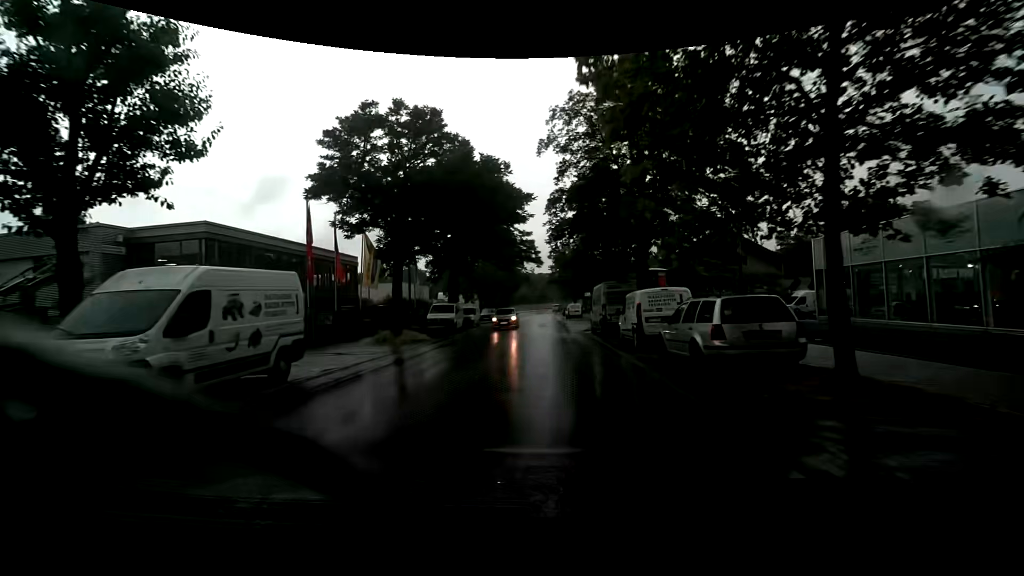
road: unclassified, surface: asphalt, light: Day
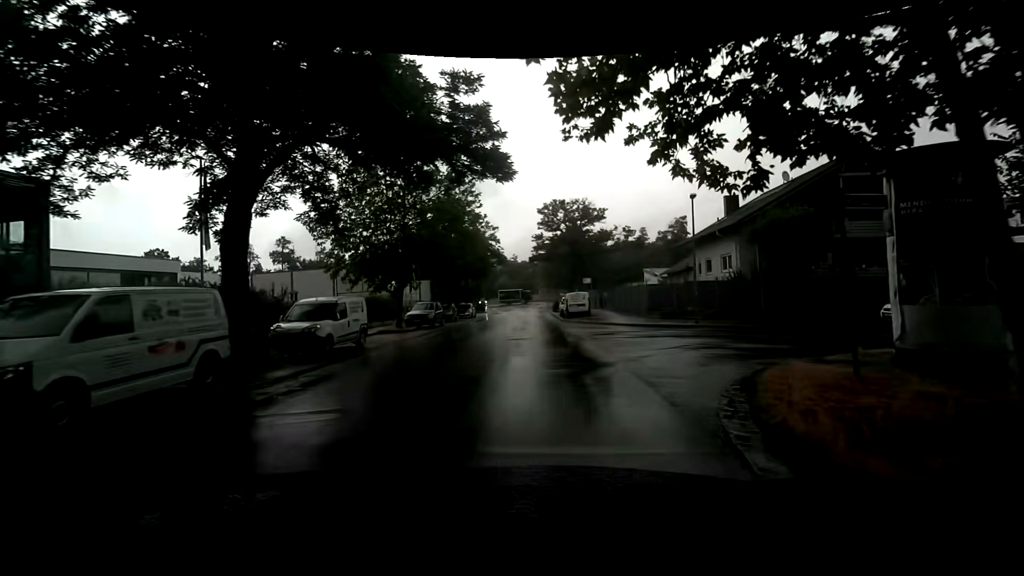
(+0.3, +25.1) m; +2°
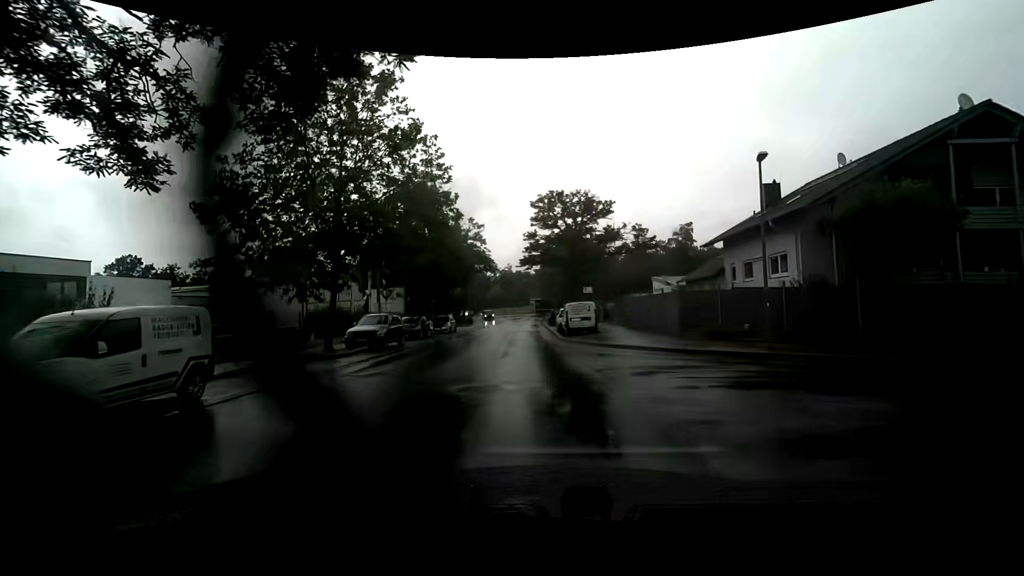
(+0.2, +8.3) m; -1°
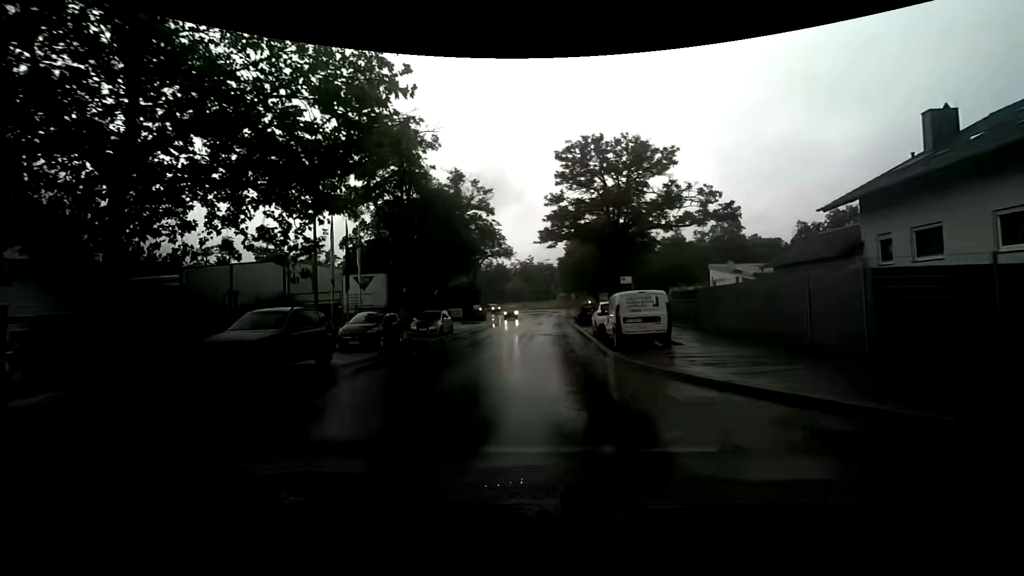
(+0.1, +11.7) m; -1°
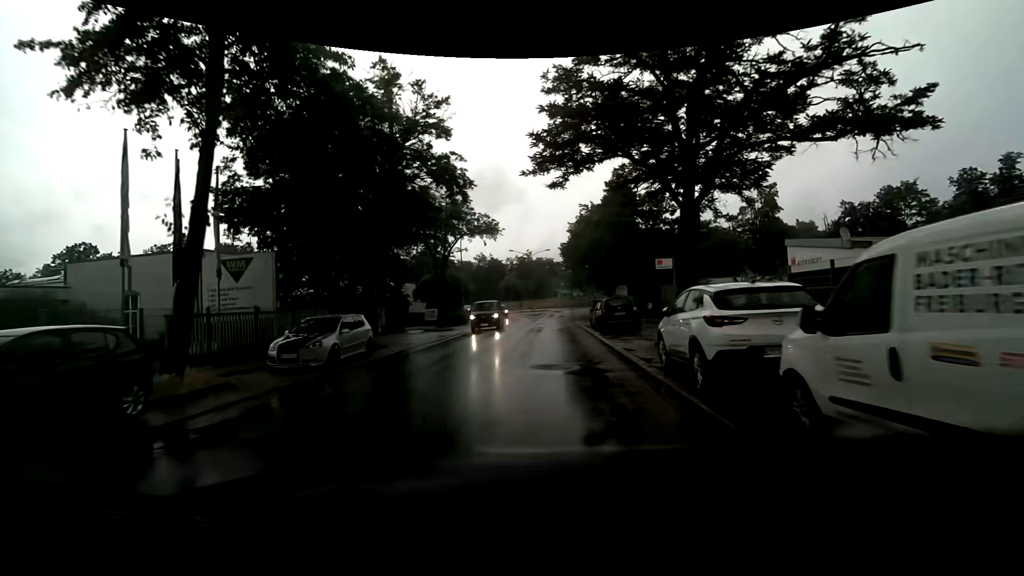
(+0.1, +14.7) m; 0°
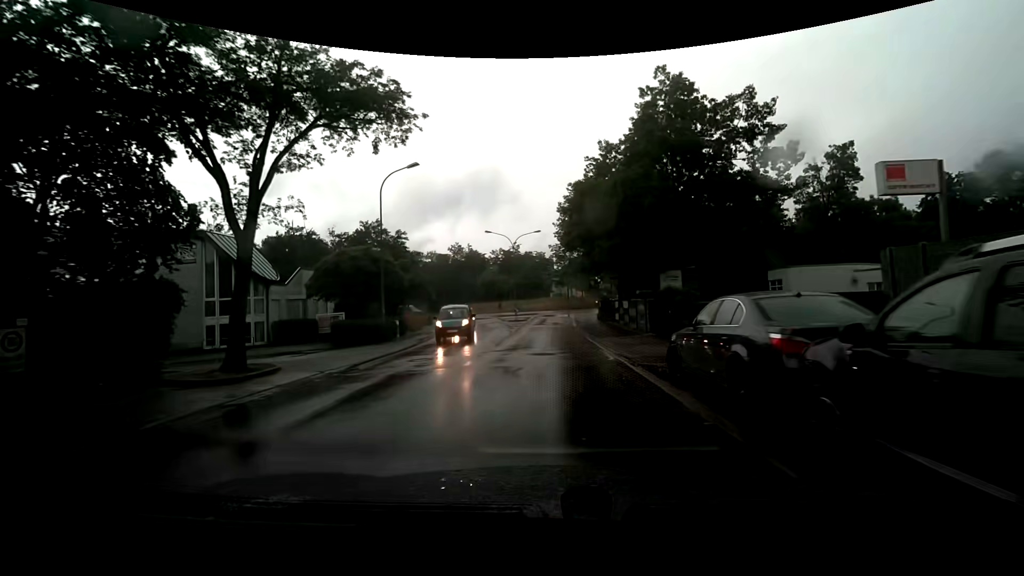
(+0.2, +21.5) m; 0°
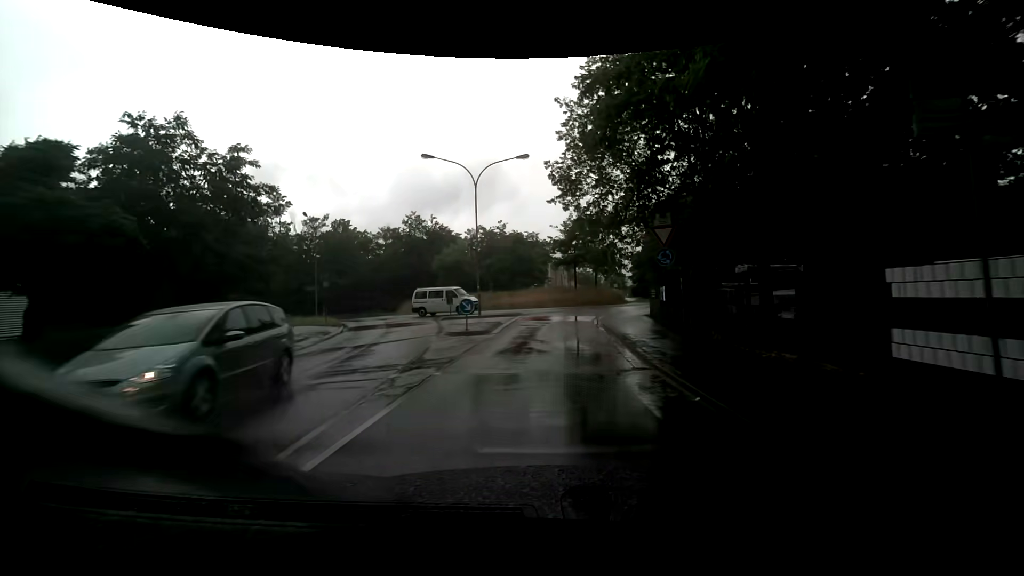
(+0.5, +28.1) m; +1°
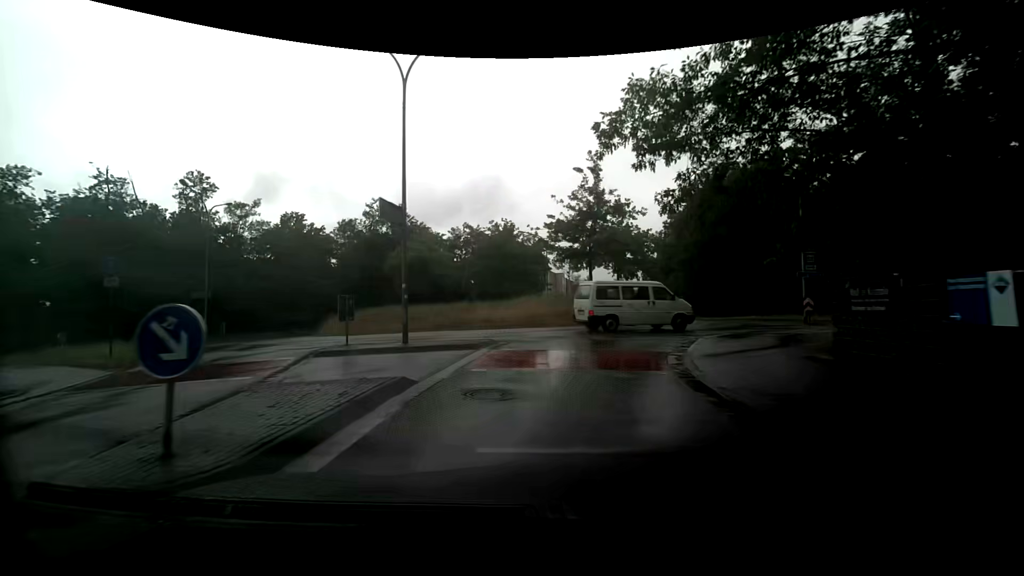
(+0.1, +15.5) m; +1°
(0, +10) (+3, +20) (+10, +26) (+19, +30) (+29, +32) (+39, +34) (+49, +35) (+59, +36) (+69, +37) (+78, +39) m
